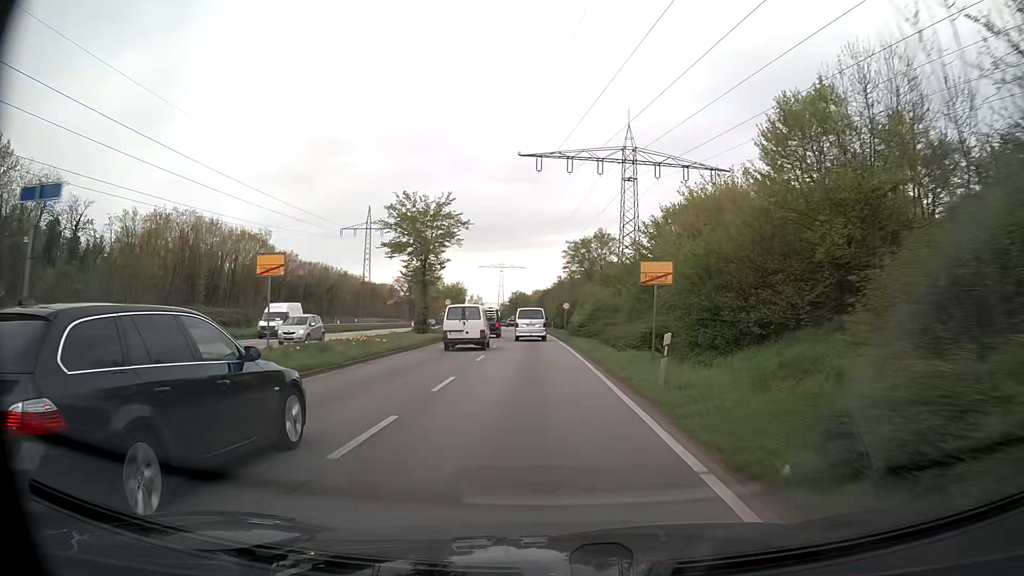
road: primary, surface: asphalt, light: Day
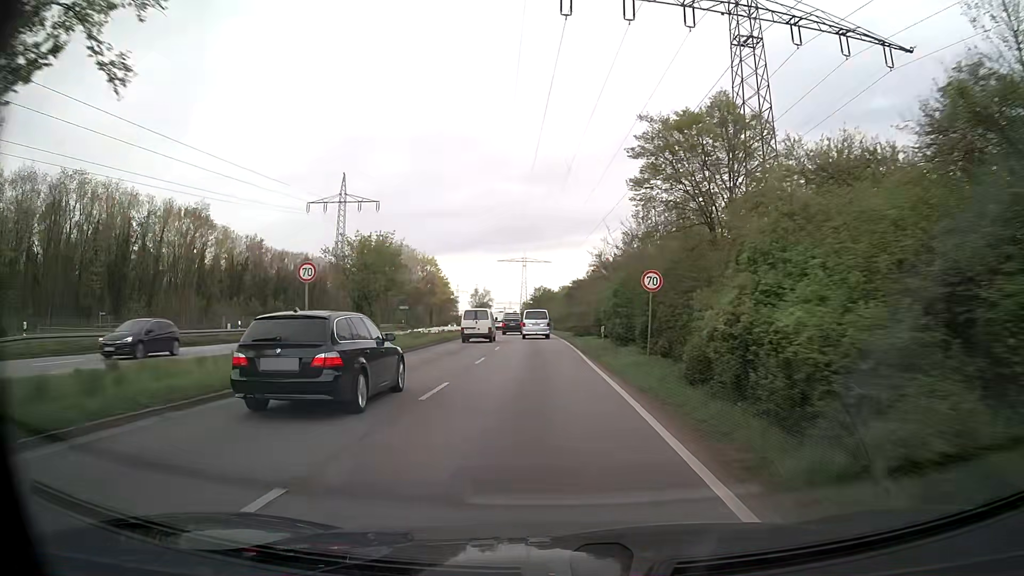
(-0.8, +37.8) m; -2°
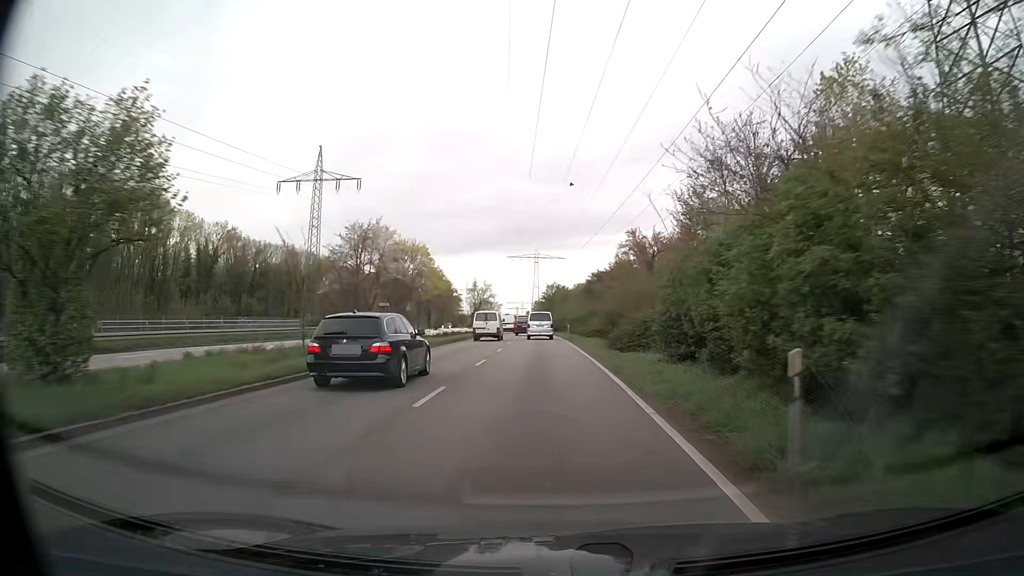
(-0.2, +19.3) m; -1°
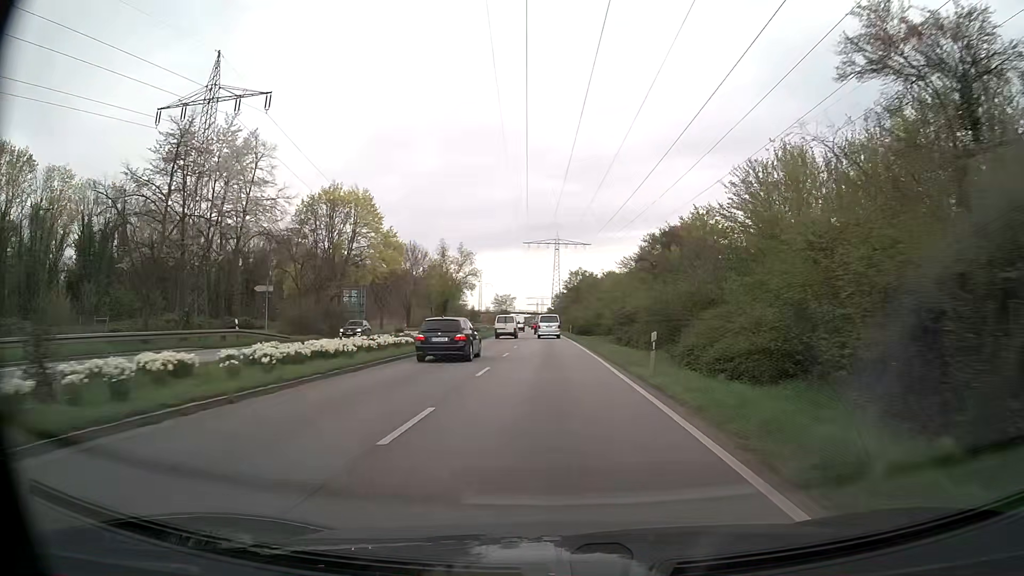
(-0.4, +39.4) m; -1°
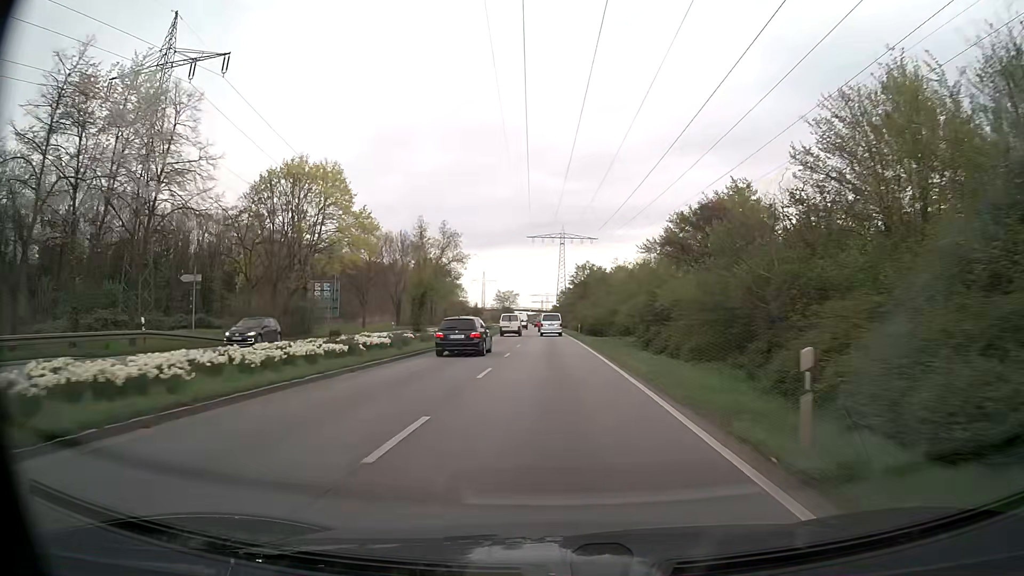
(-0.1, +10.0) m; -1°
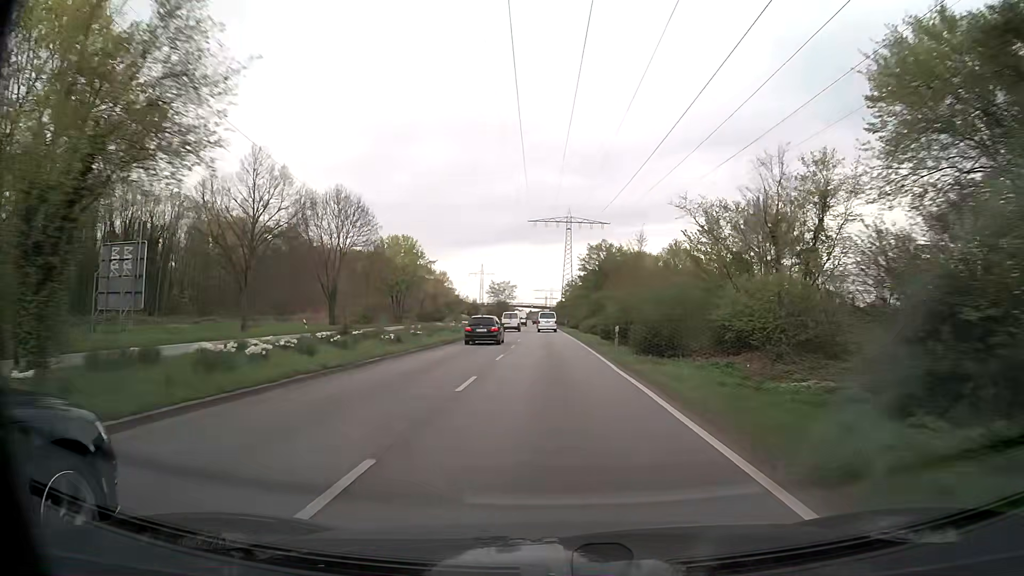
(+0.1, +30.5) m; -1°
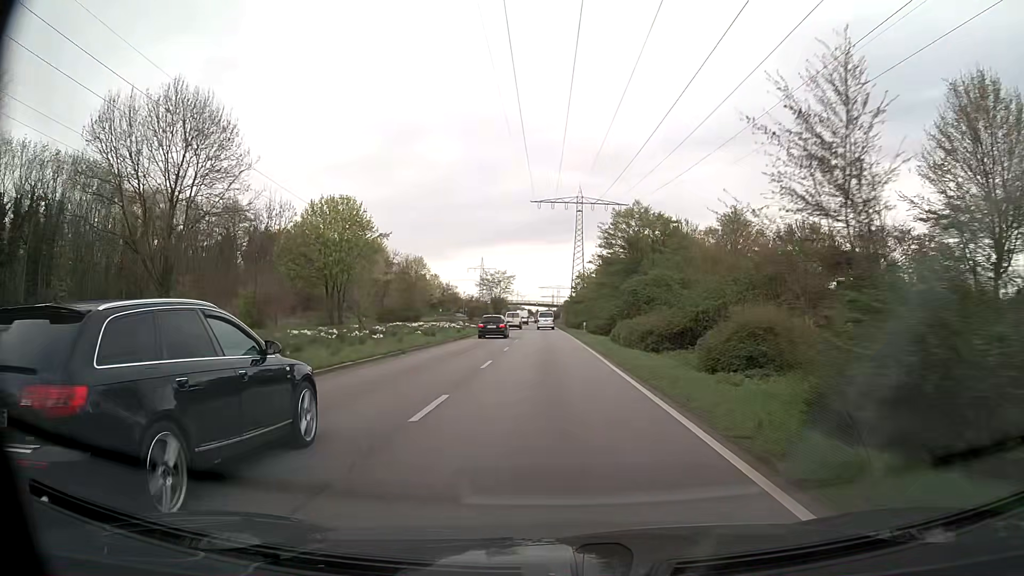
(+0.1, +31.2) m; 0°
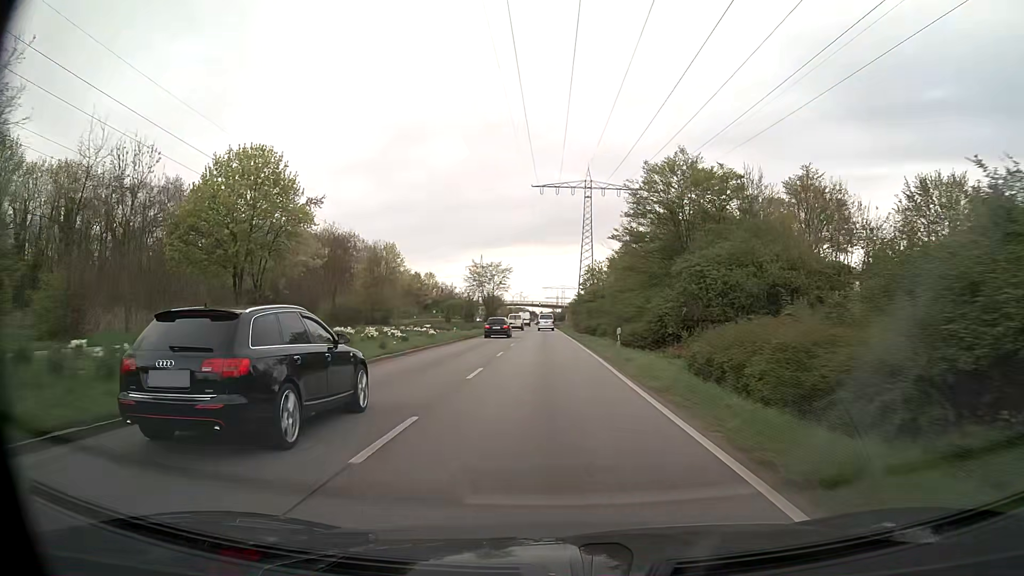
(0.0, +21.0) m; 0°
